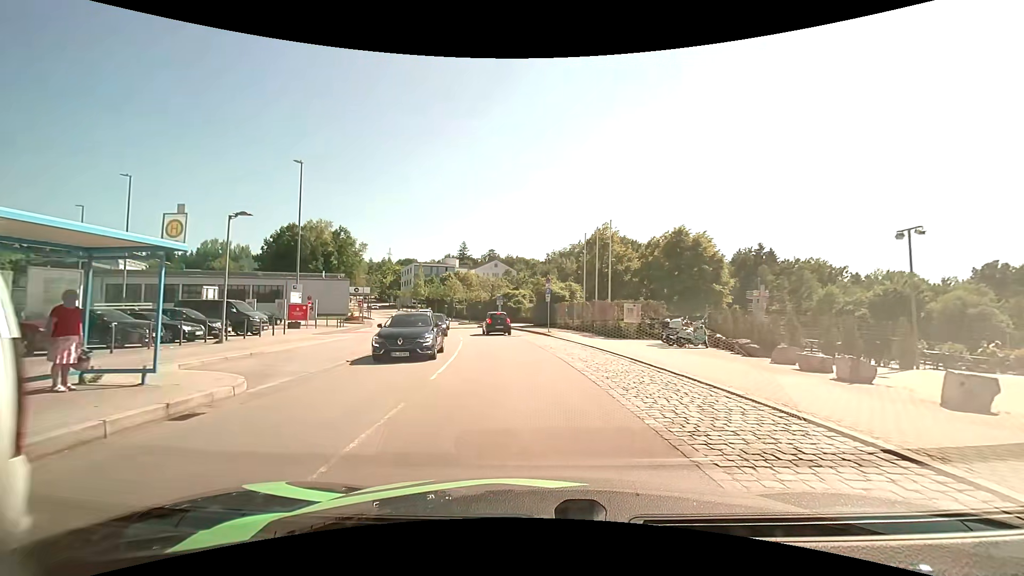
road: residential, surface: asphalt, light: Day
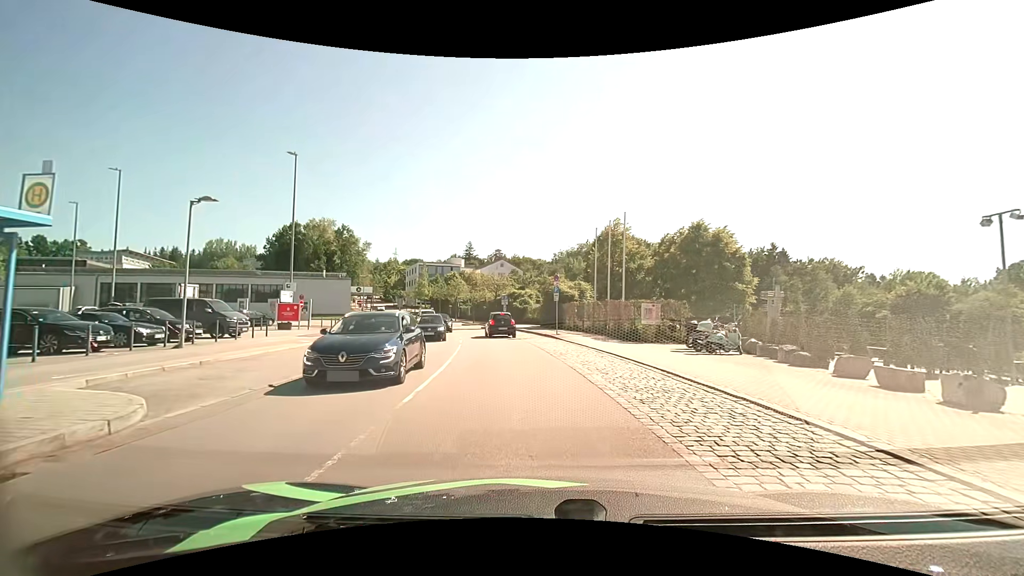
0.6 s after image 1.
(0.0, +2.8) m; 0°
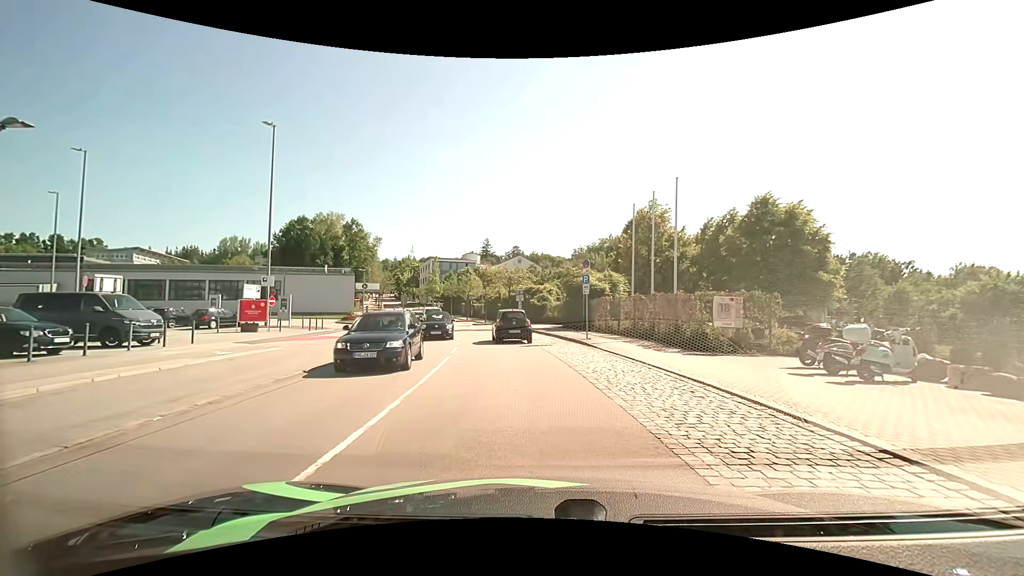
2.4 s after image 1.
(-0.2, +7.4) m; -2°
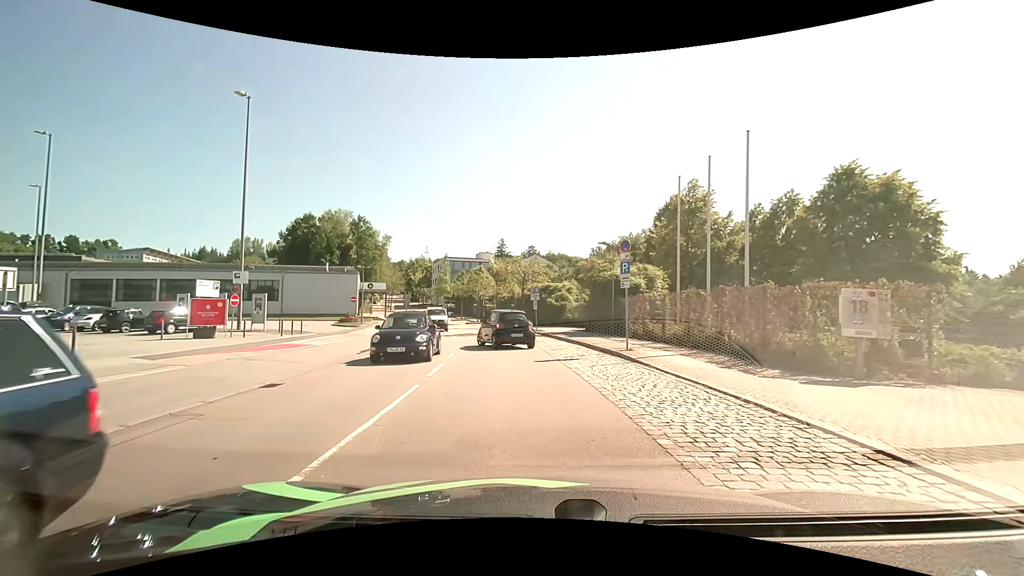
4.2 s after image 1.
(-0.1, +6.0) m; -2°
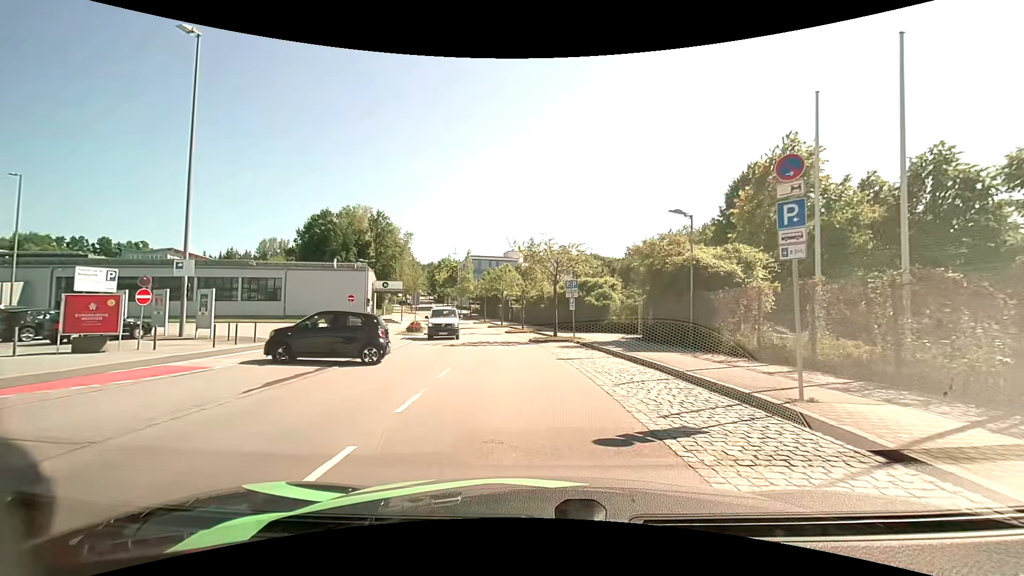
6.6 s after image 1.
(-0.3, +9.0) m; -4°
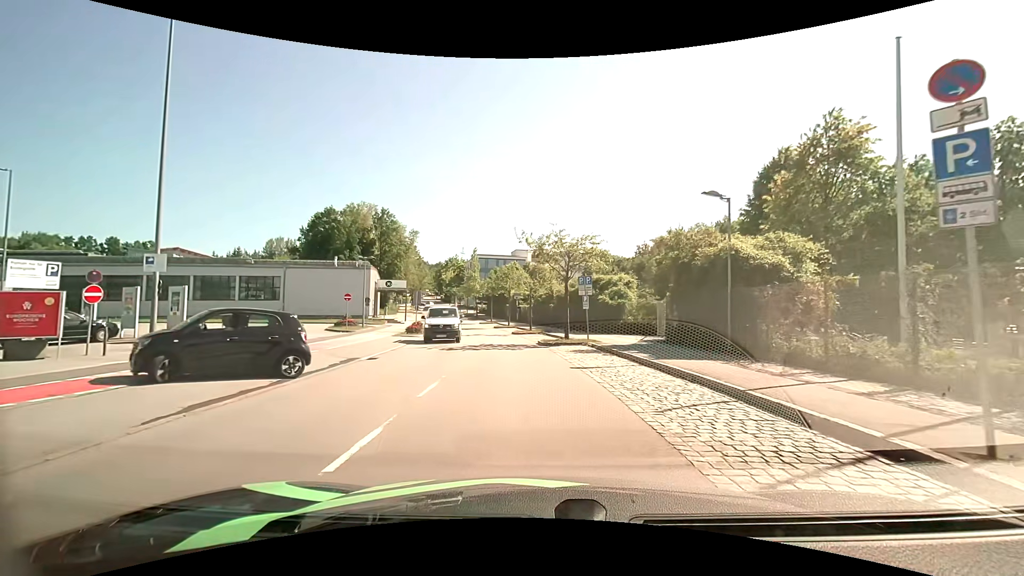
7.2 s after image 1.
(0.0, +2.8) m; 0°
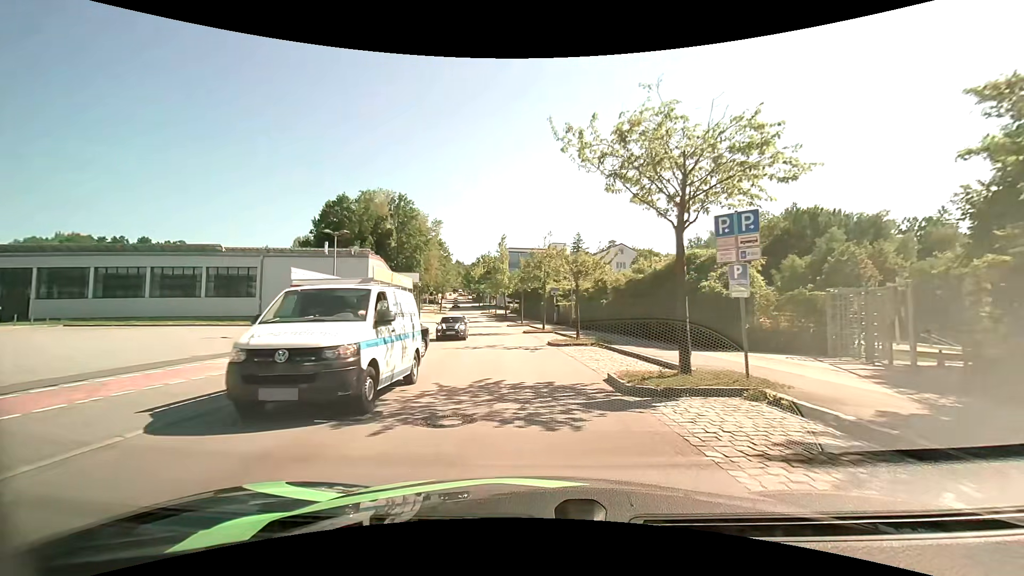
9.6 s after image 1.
(-0.7, +14.5) m; -5°
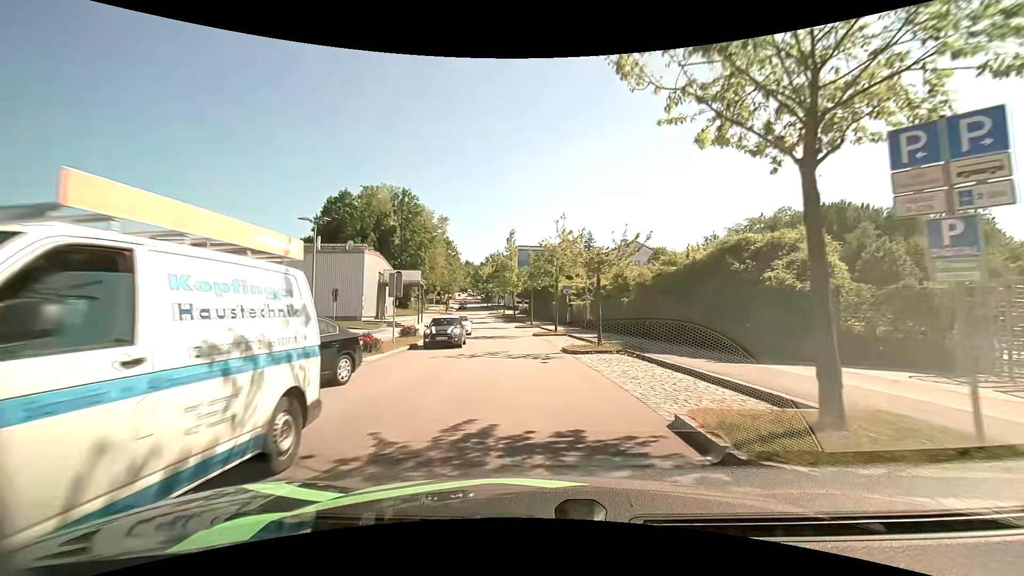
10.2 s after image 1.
(0.0, +4.4) m; -1°
(0, +10) (-1, +20) (-2, +30) (-3, +40) (-4, +50) (-5, +60) (-7, +70) (-9, +79) (-10, +89) (-12, +99) m
